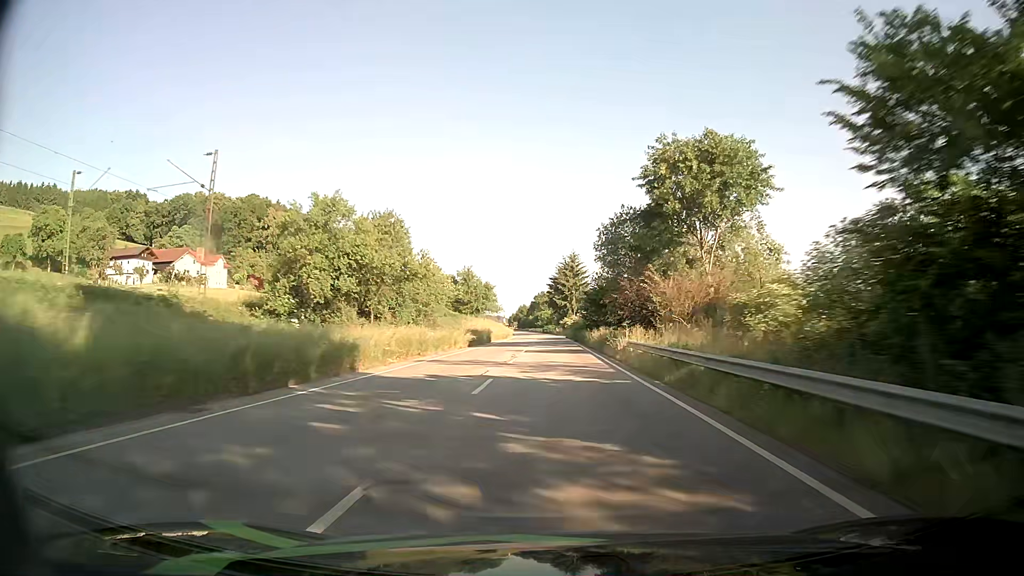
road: primary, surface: asphalt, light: Day
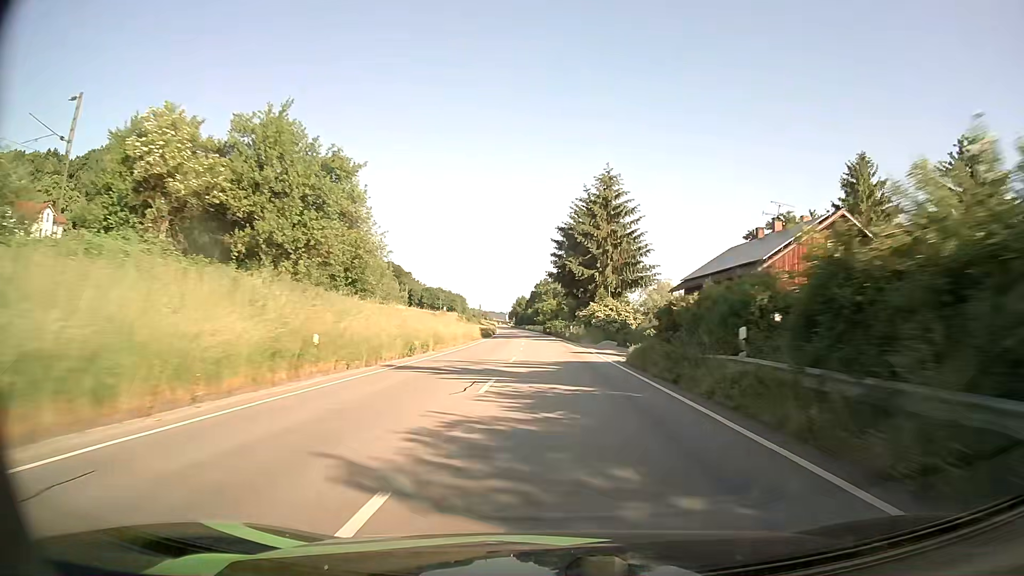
(+0.2, +73.9) m; 0°
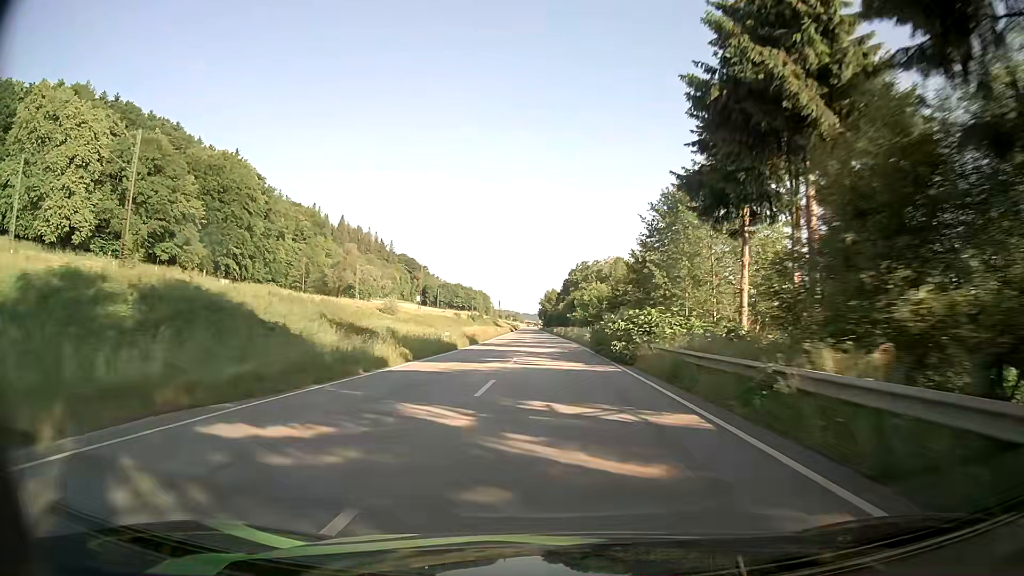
(-1.2, +74.1) m; -3°
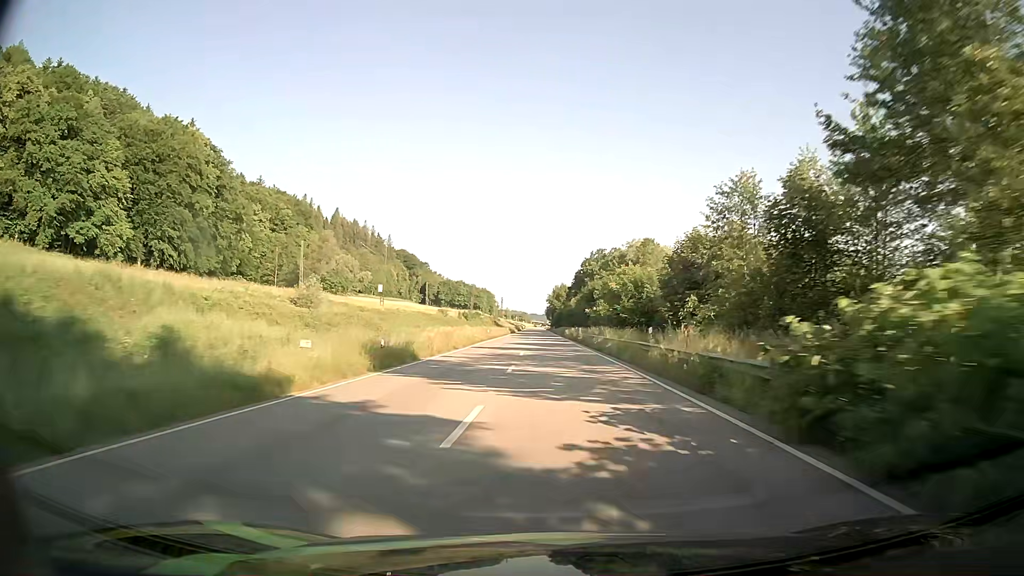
(-0.2, +30.1) m; -1°
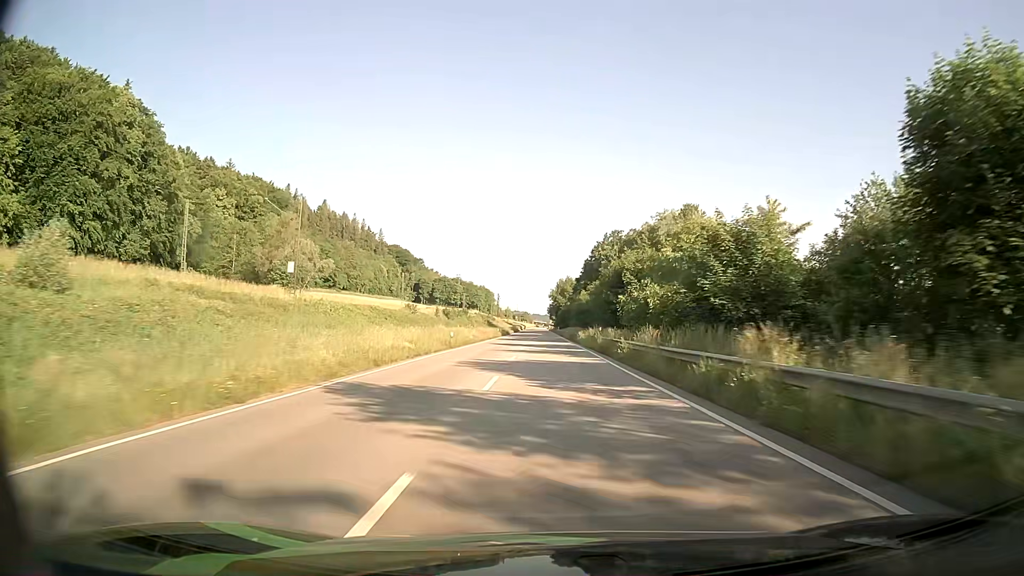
(-0.1, +30.1) m; 0°
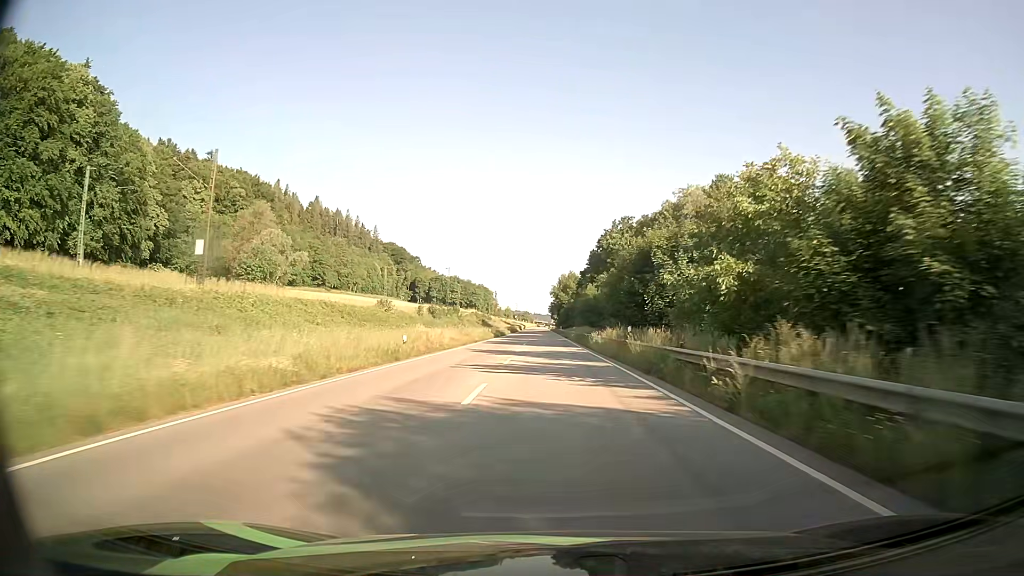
(0.0, +15.0) m; 0°
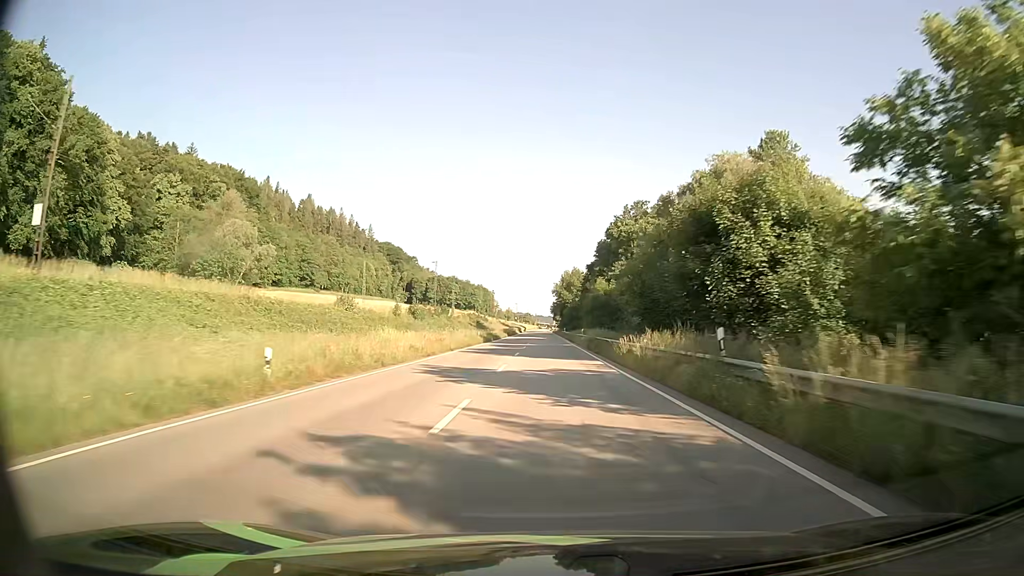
(0.0, +15.0) m; 0°
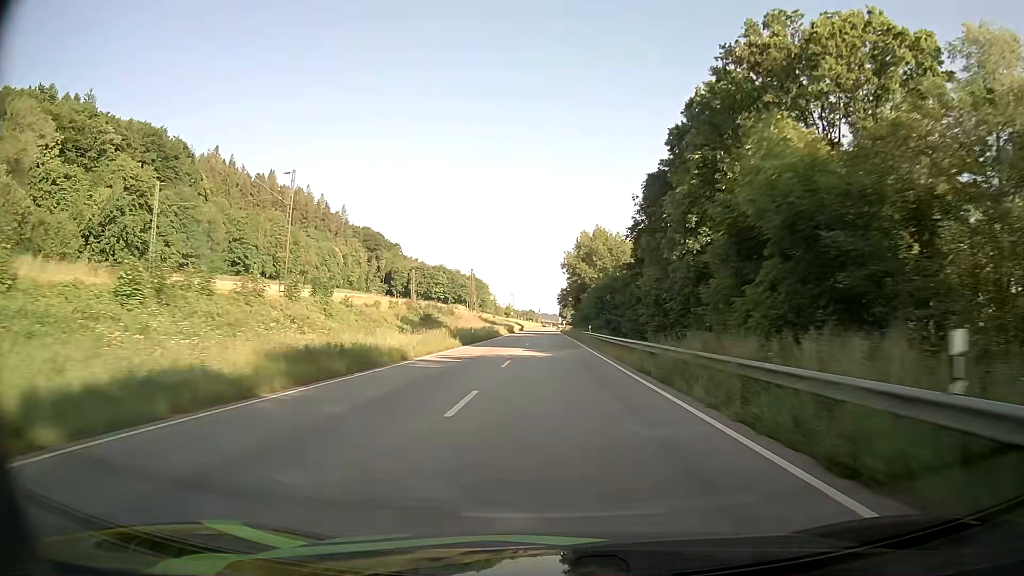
(-0.2, +60.0) m; 0°
(0, +10) (0, +20) (0, +30) (0, +40) (0, +50) (0, +60) (0, +70) (0, +80) (0, +90) (0, +100) m
